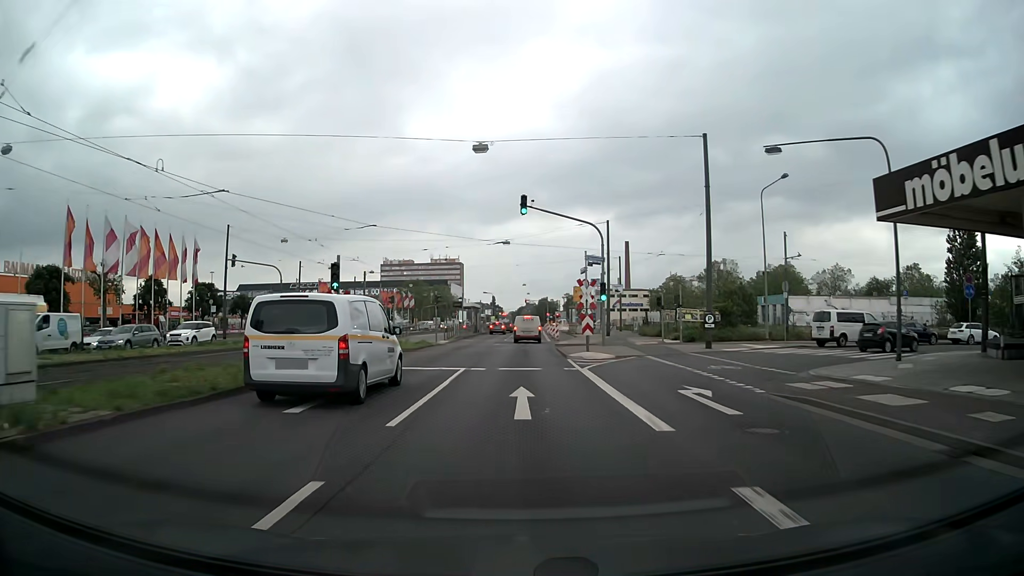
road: primary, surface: asphalt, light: Day
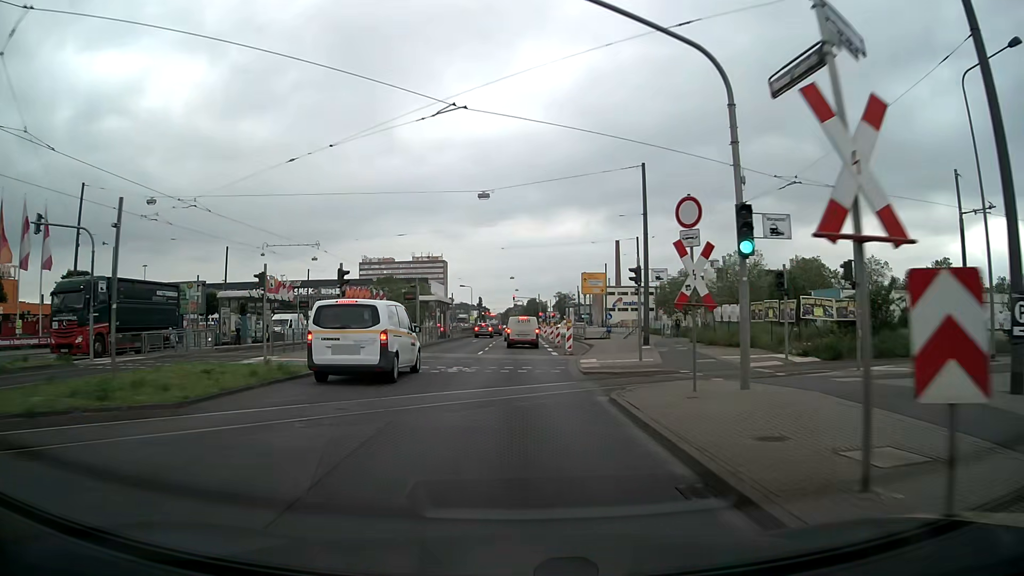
(+0.2, +22.6) m; +1°
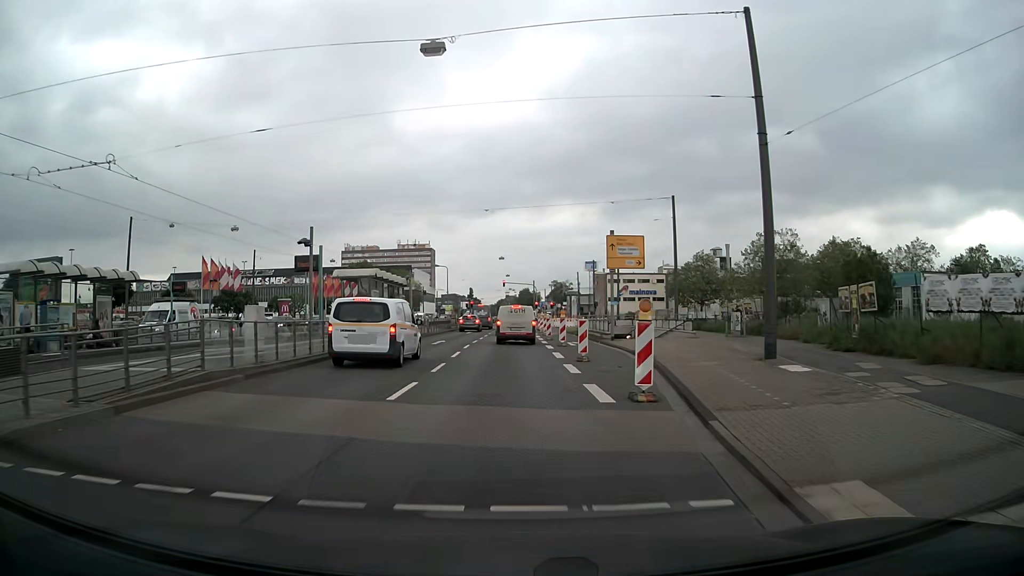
(+0.1, +20.0) m; 0°
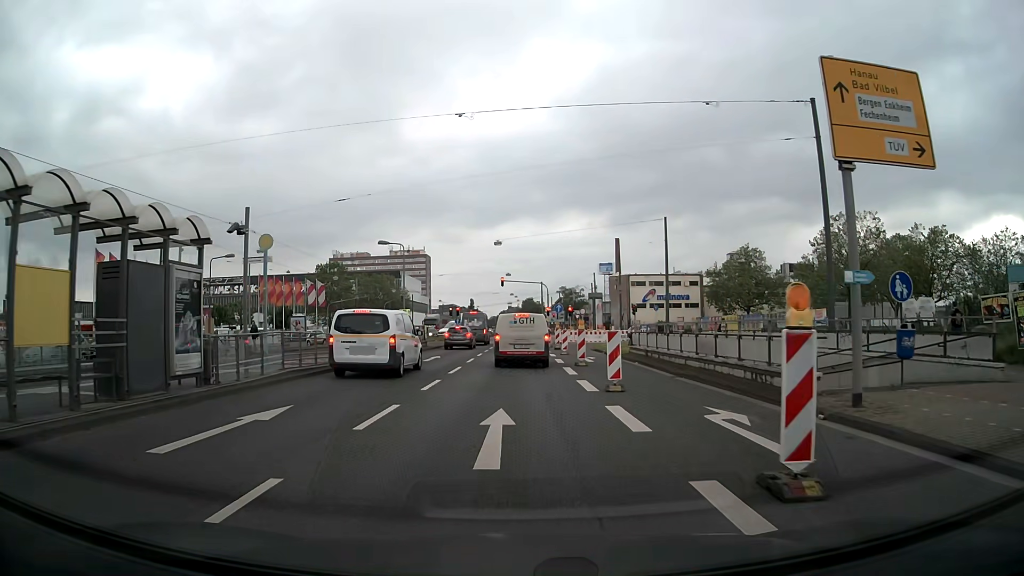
(+0.1, +25.8) m; 0°
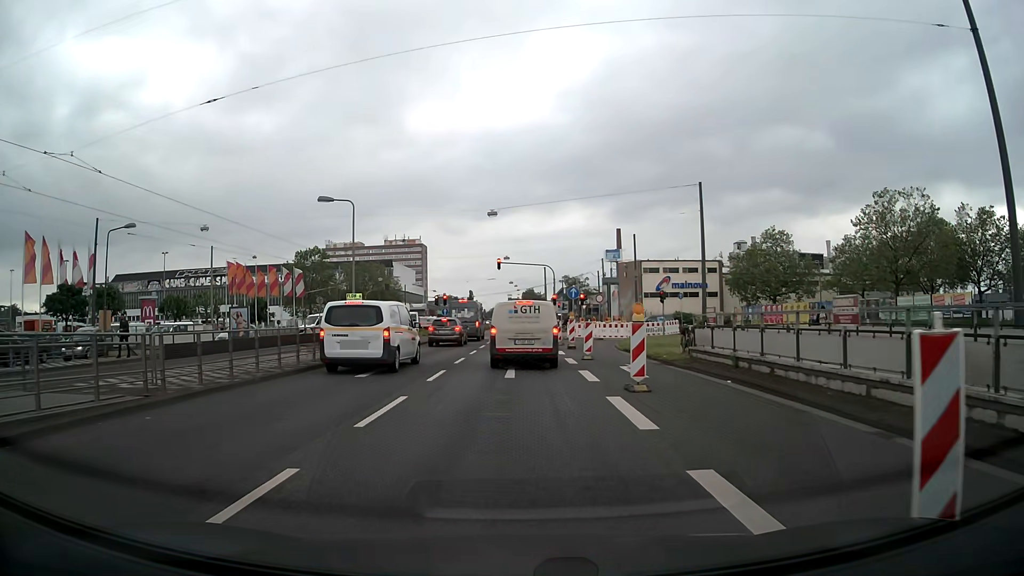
(0.0, +11.5) m; -1°
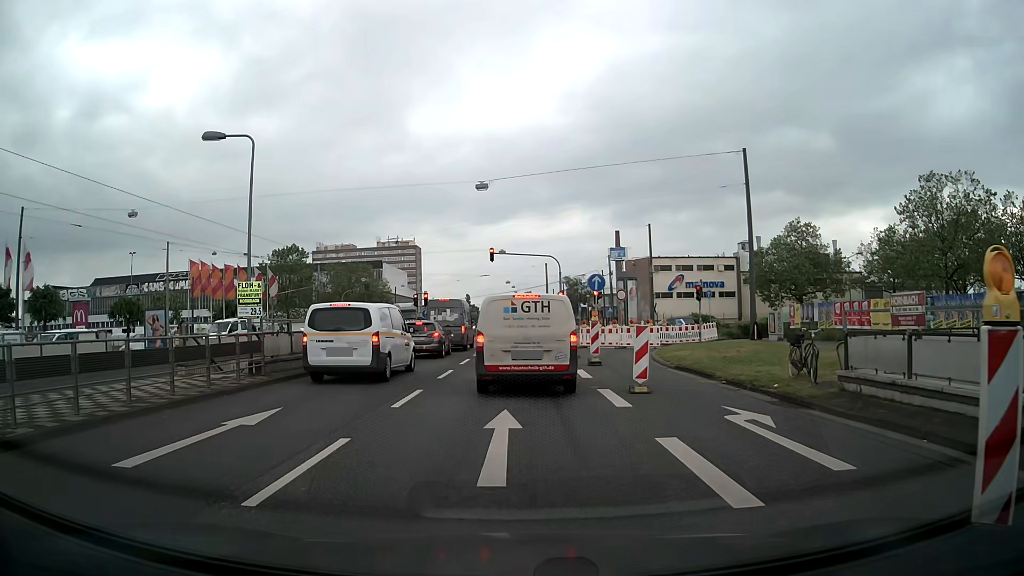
(+0.1, +10.0) m; +1°
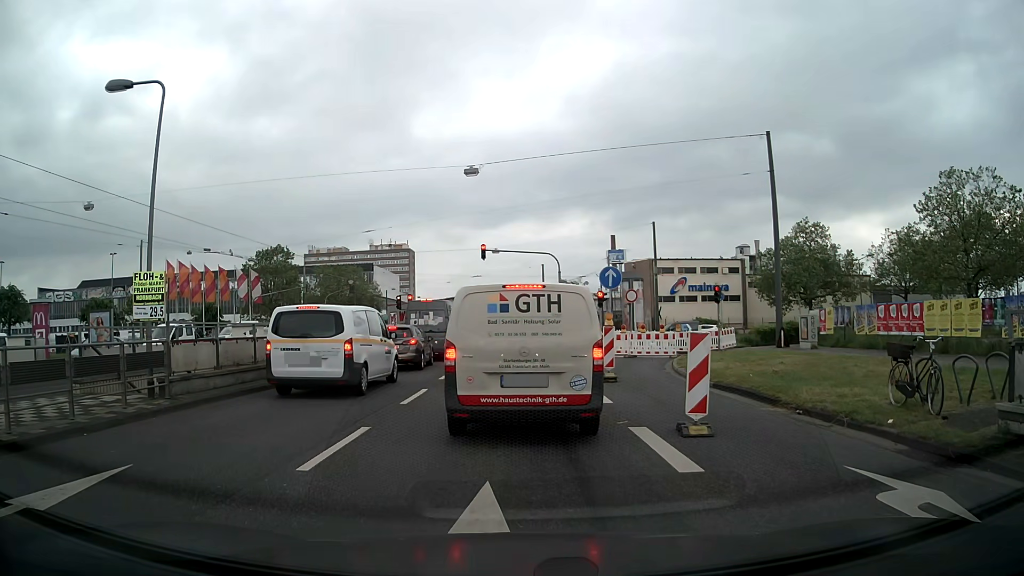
(0.0, +4.4) m; -1°
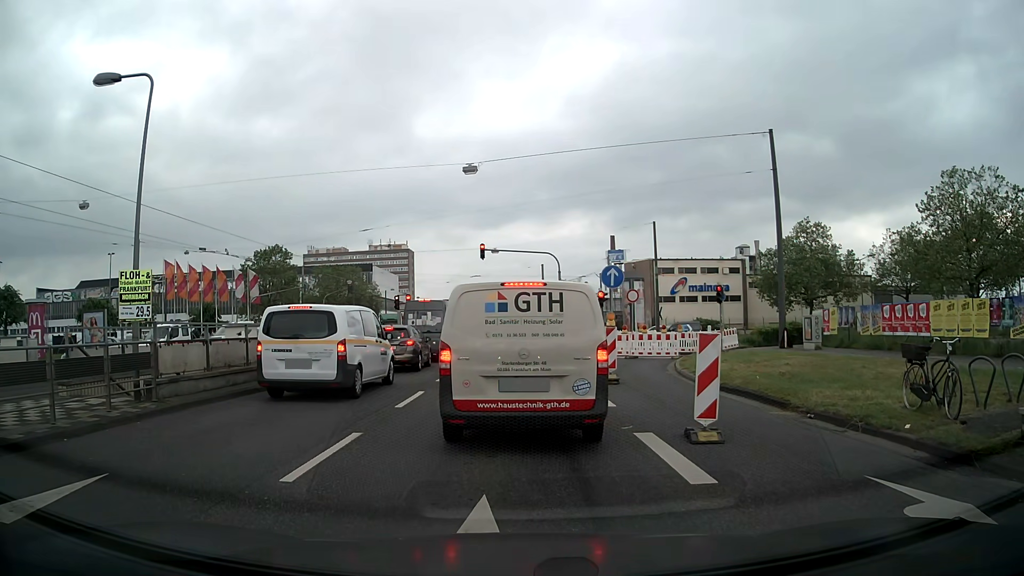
(0.0, +0.5) m; 0°
